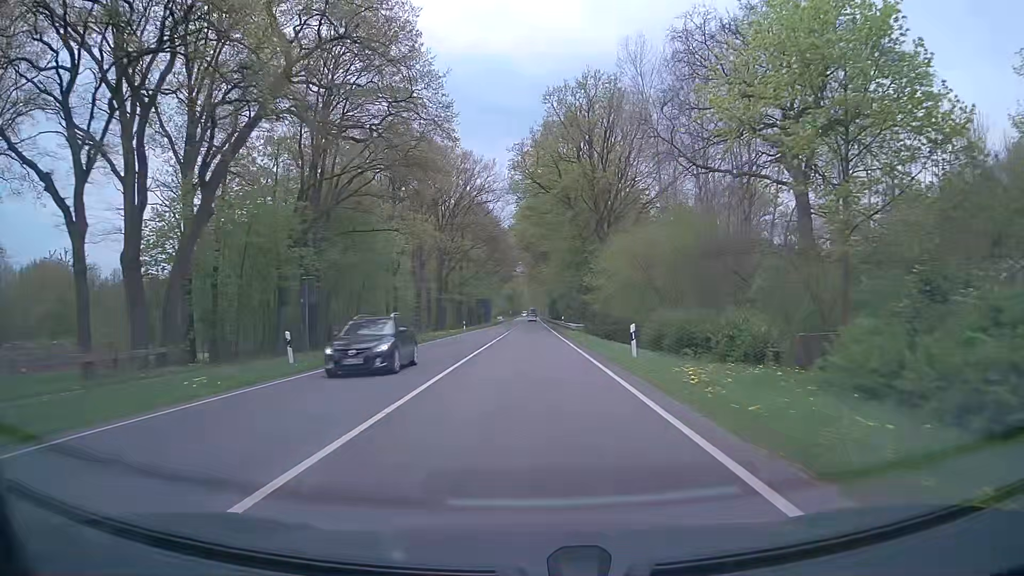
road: primary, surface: asphalt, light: Day
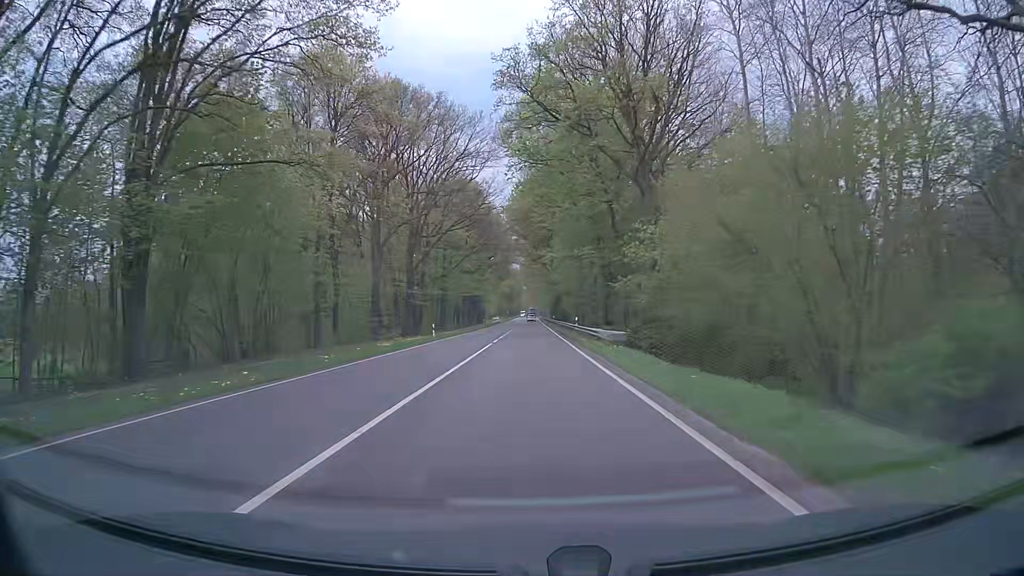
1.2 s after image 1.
(-0.1, +21.4) m; 0°
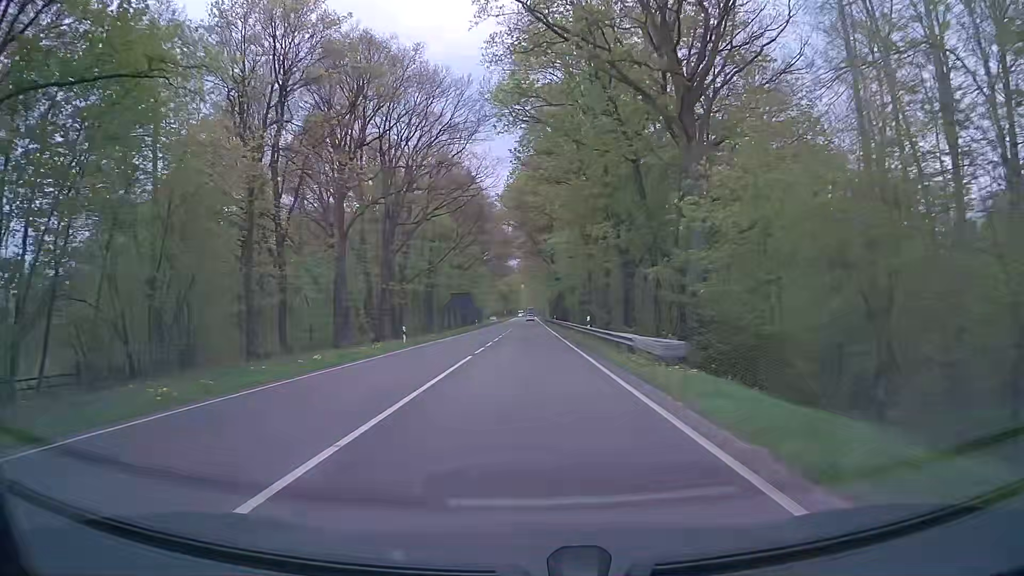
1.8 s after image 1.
(0.0, +10.7) m; 0°
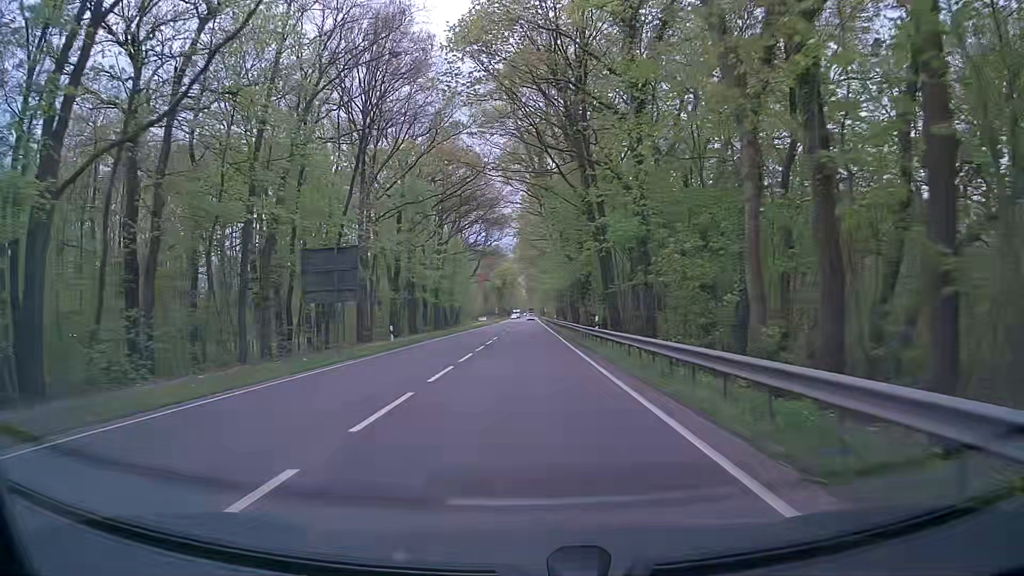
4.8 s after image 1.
(0.0, +53.7) m; 0°
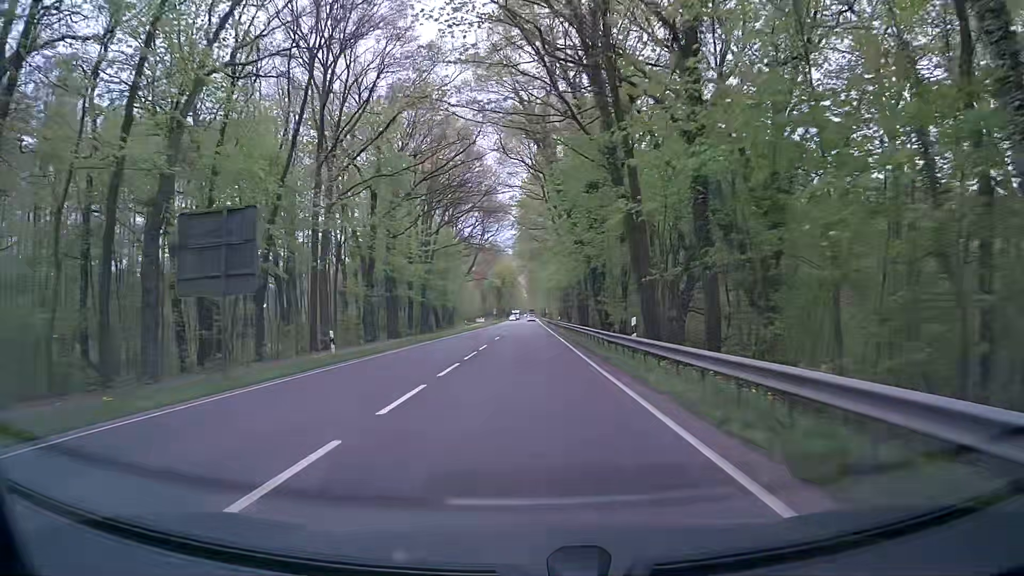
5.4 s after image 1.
(-0.1, +10.7) m; 0°
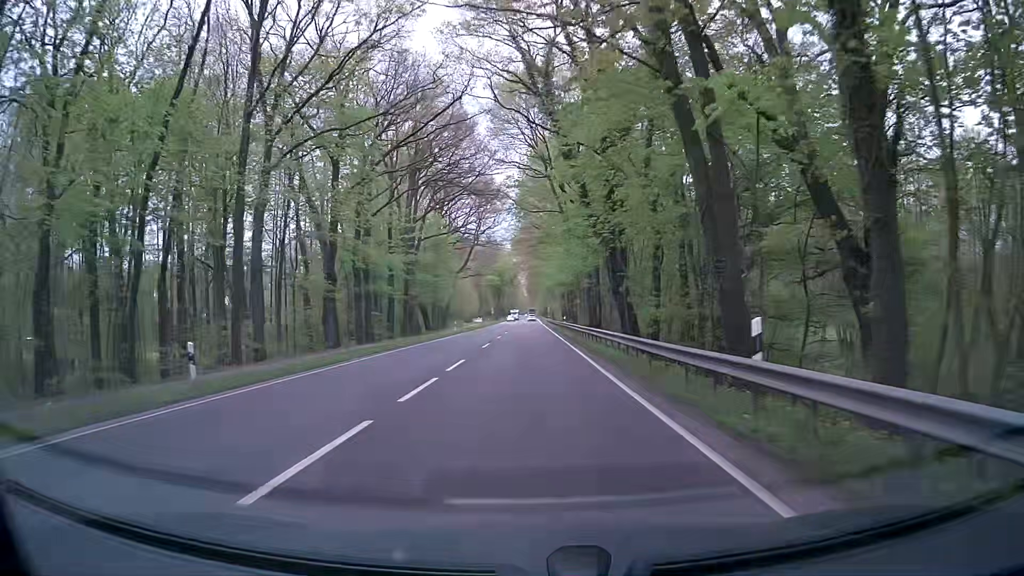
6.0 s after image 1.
(-0.1, +10.7) m; 0°
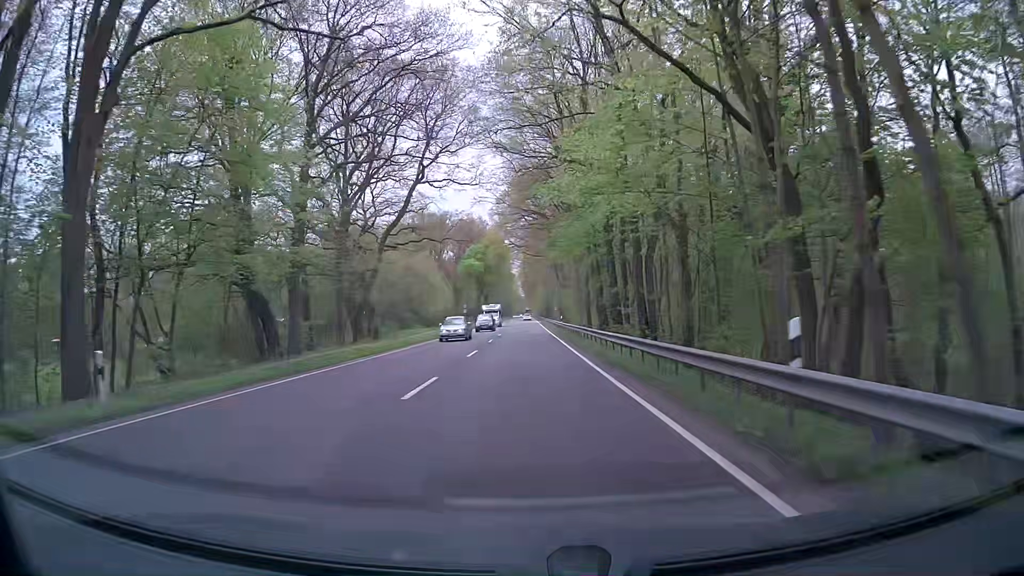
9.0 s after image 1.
(-0.5, +53.7) m; 0°
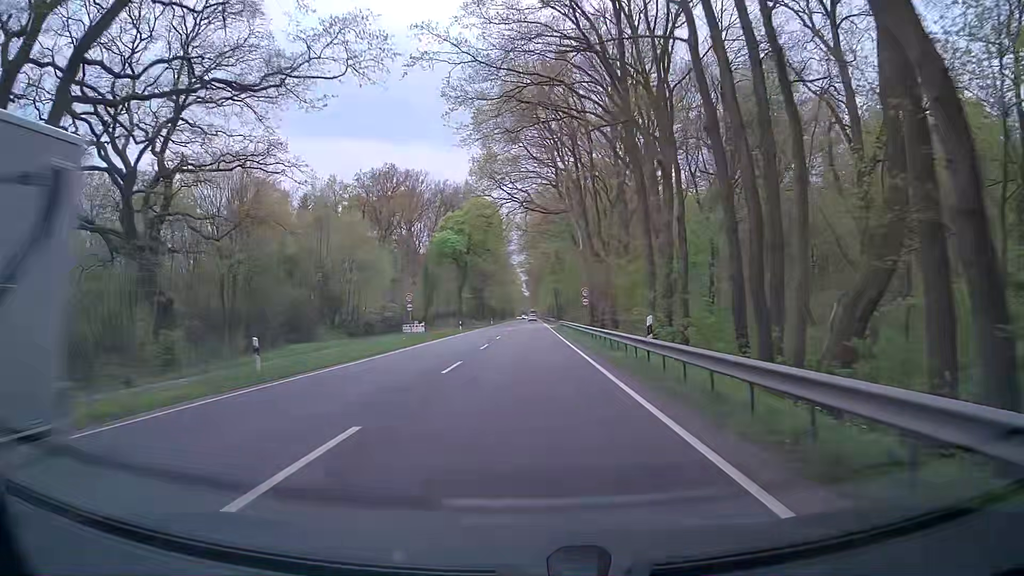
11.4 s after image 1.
(-0.3, +42.9) m; -1°
